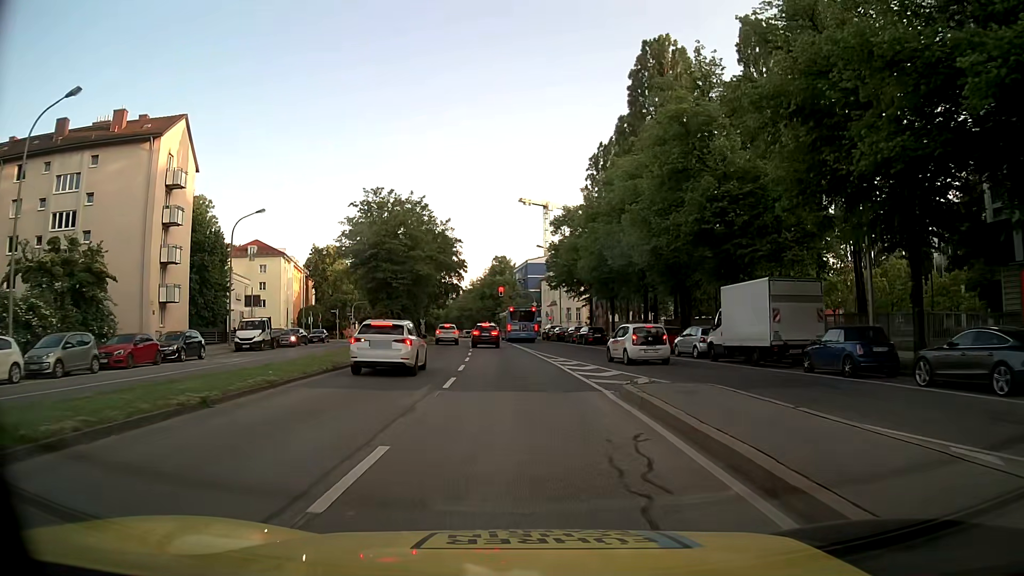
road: trunk_link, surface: asphalt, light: Day
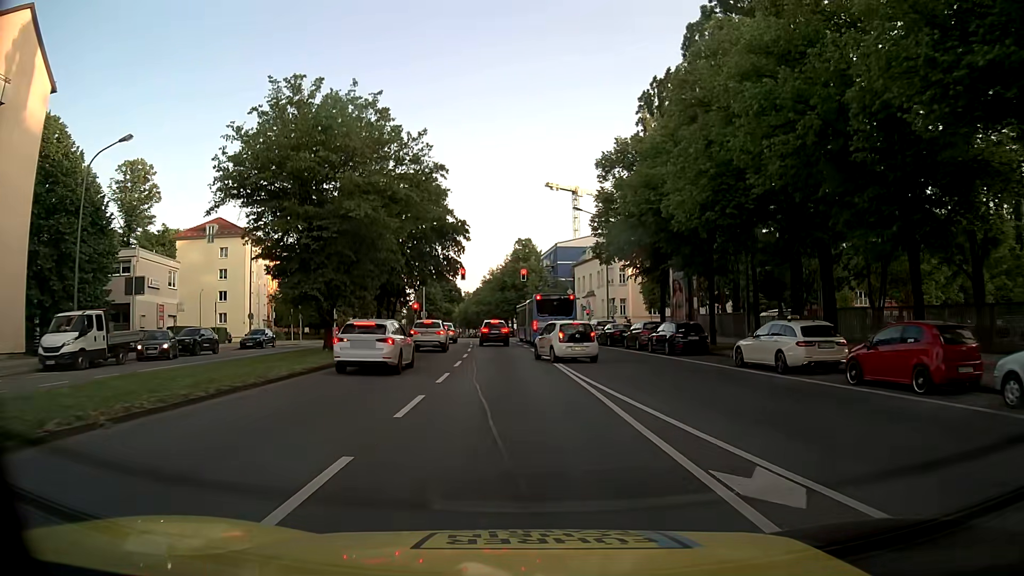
(-0.5, +22.8) m; -2°
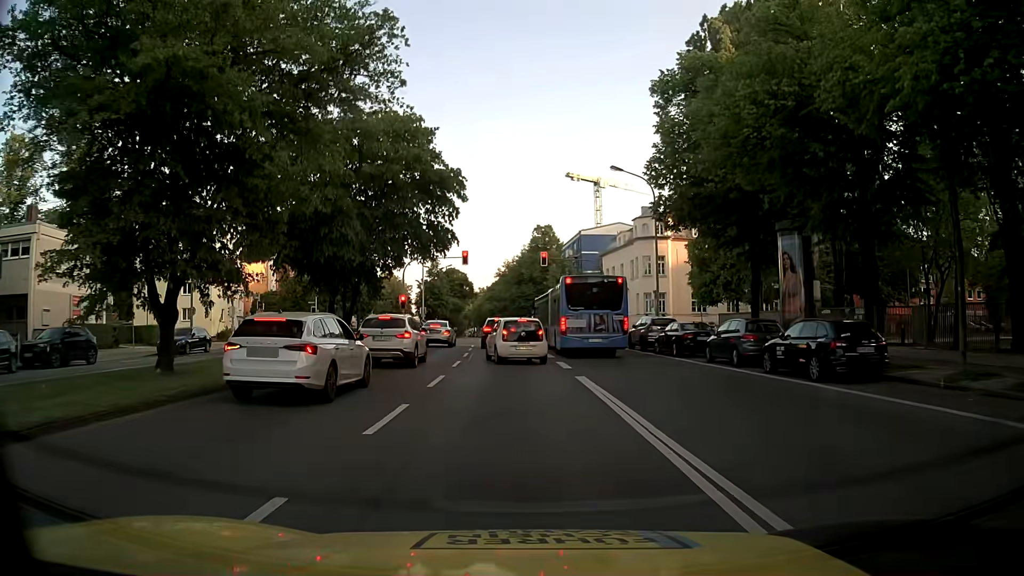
(-0.3, +13.7) m; -2°
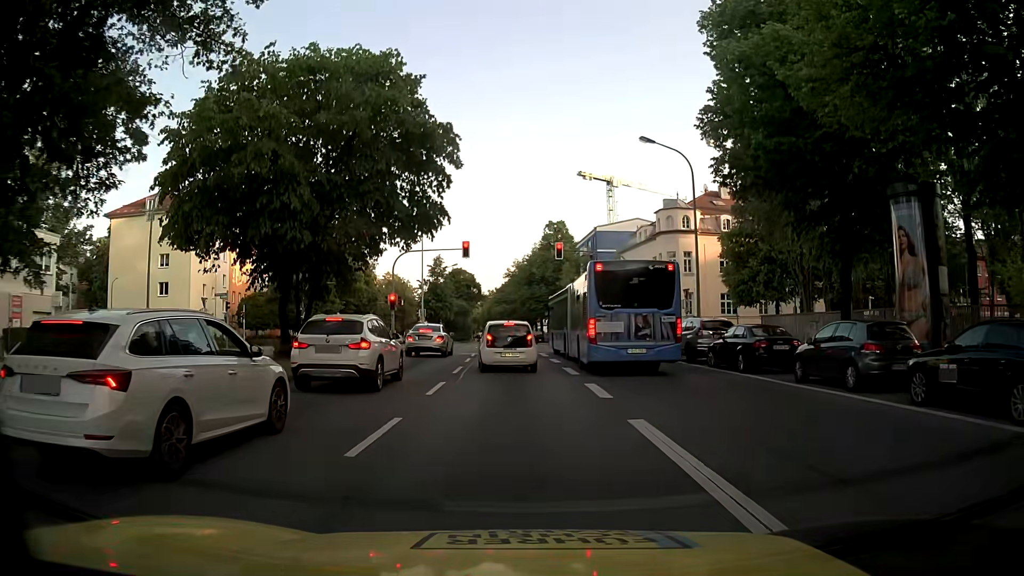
(0.0, +7.1) m; -1°
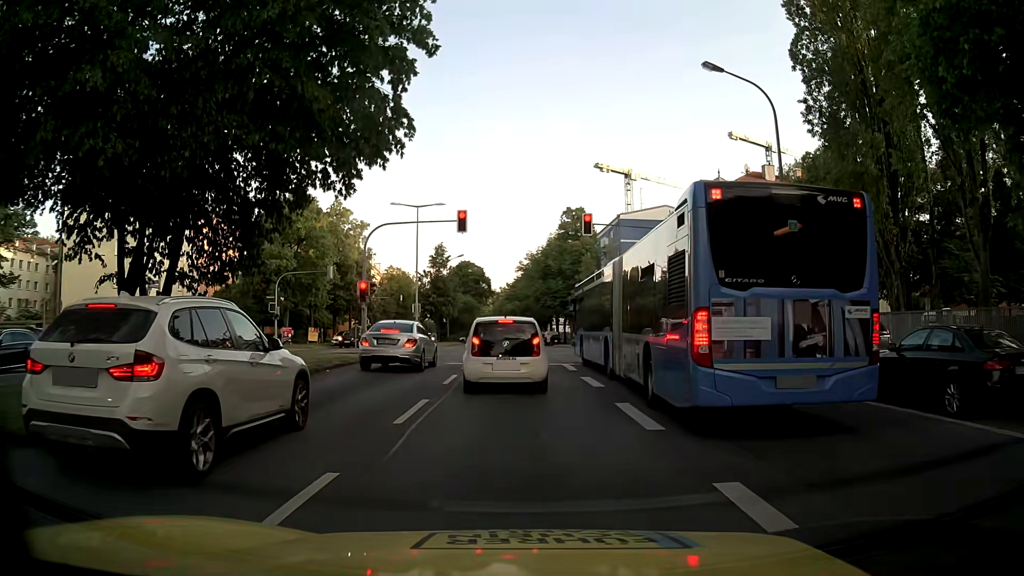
(-0.1, +9.9) m; 0°
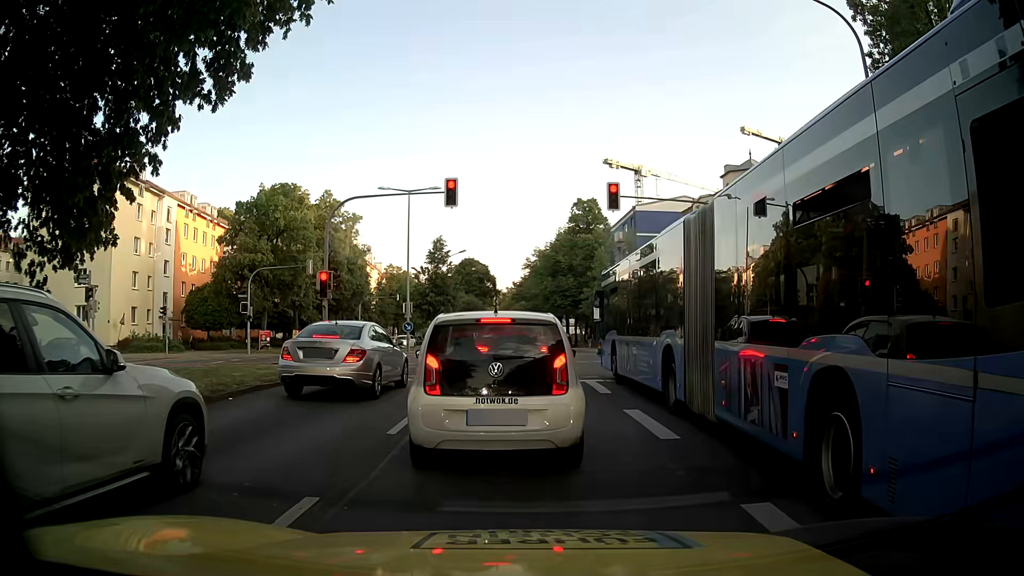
(-0.1, +6.5) m; -1°
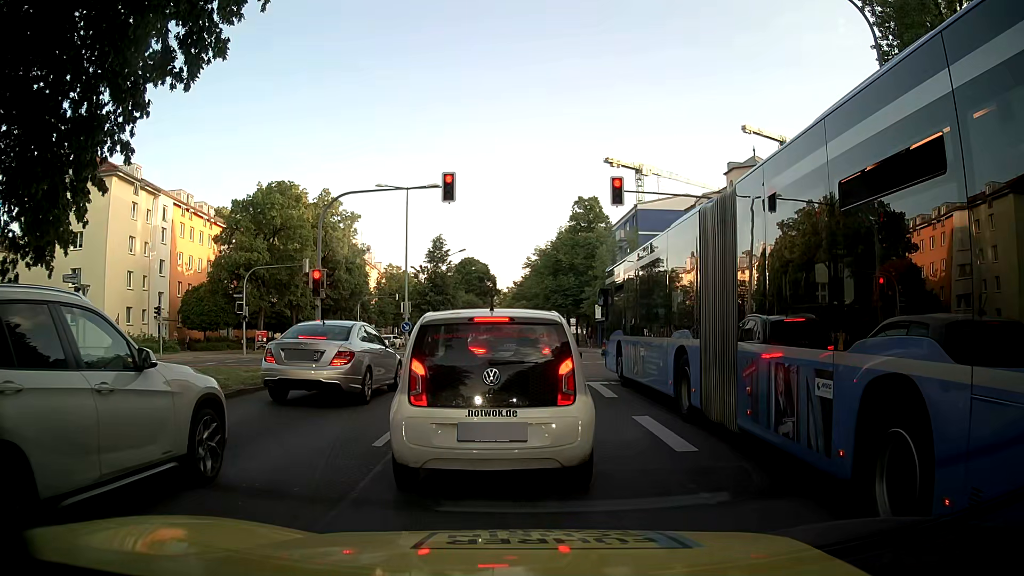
(0.0, +0.8) m; 0°
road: secondary
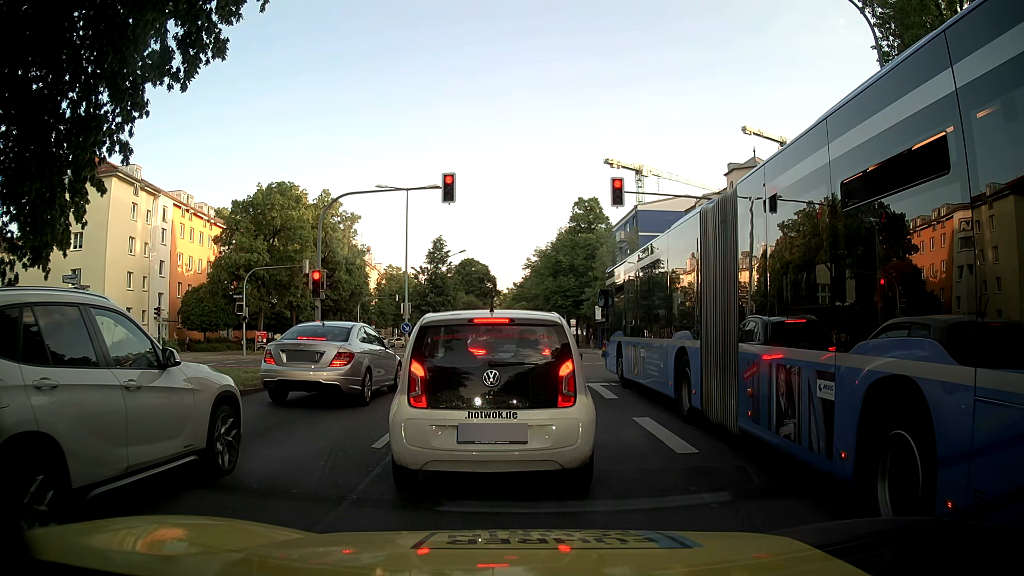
(0.0, +0.1) m; 0°
(0, +10) (0, +20) (-1, +30) (-1, +40) (-2, +50) (-2, +60) (-2, +70) (-3, +80) (-3, +90) (-3, +100) m
